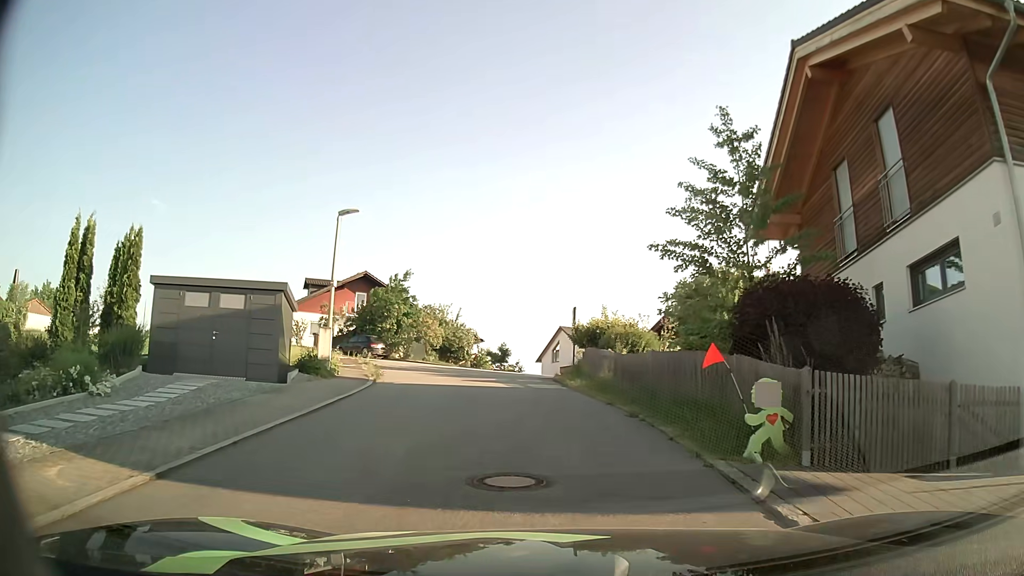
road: residential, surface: asphalt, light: Day
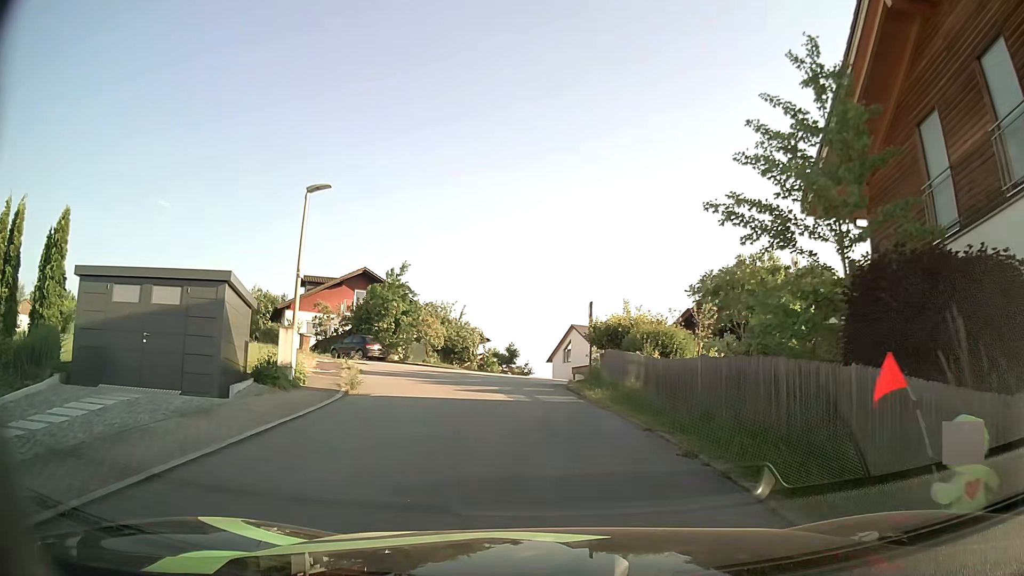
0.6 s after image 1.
(0.0, +3.4) m; 0°
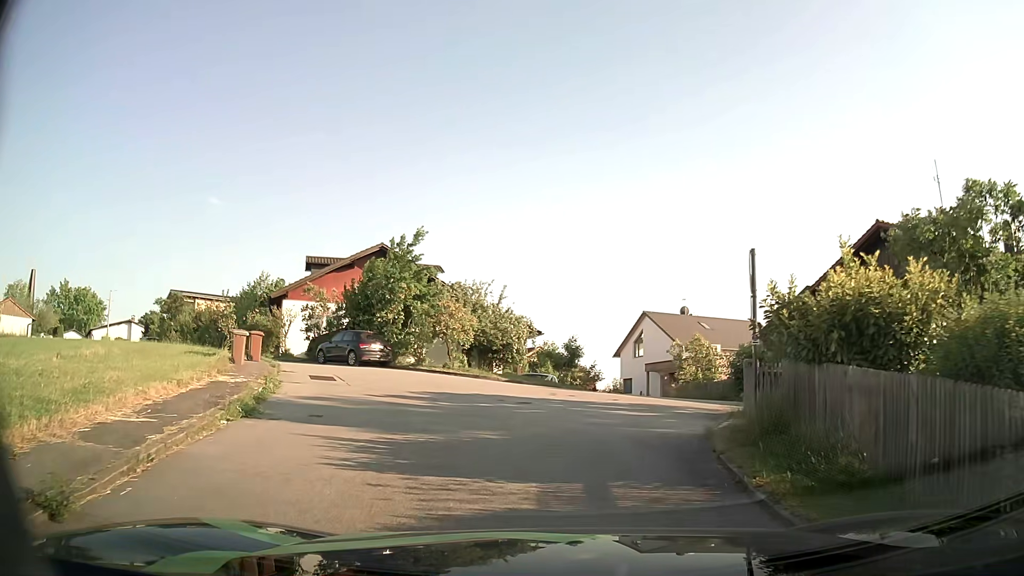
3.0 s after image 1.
(-0.6, +11.7) m; -5°
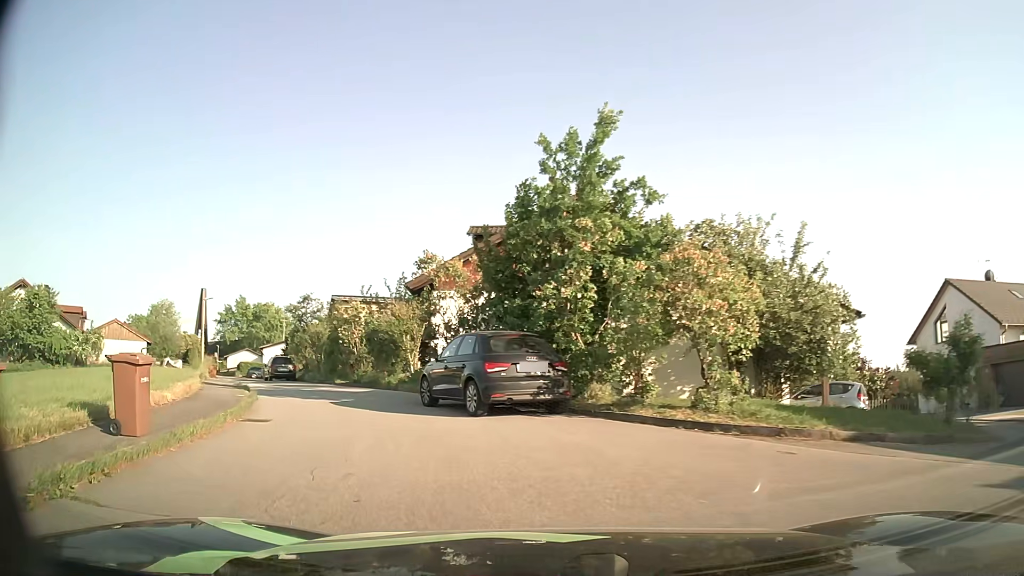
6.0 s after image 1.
(-1.7, +15.4) m; -19°
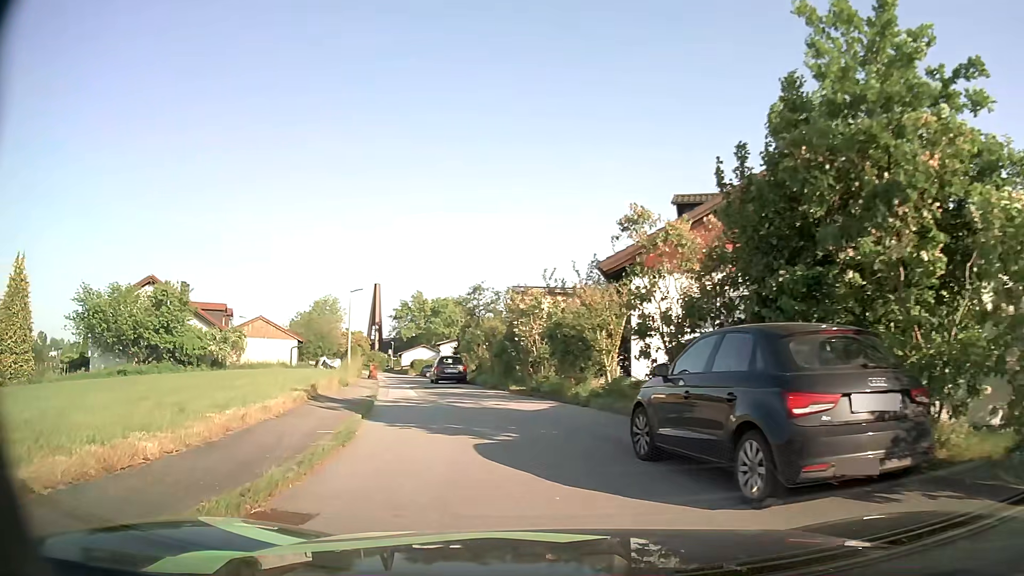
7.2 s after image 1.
(-0.9, +5.9) m; -17°
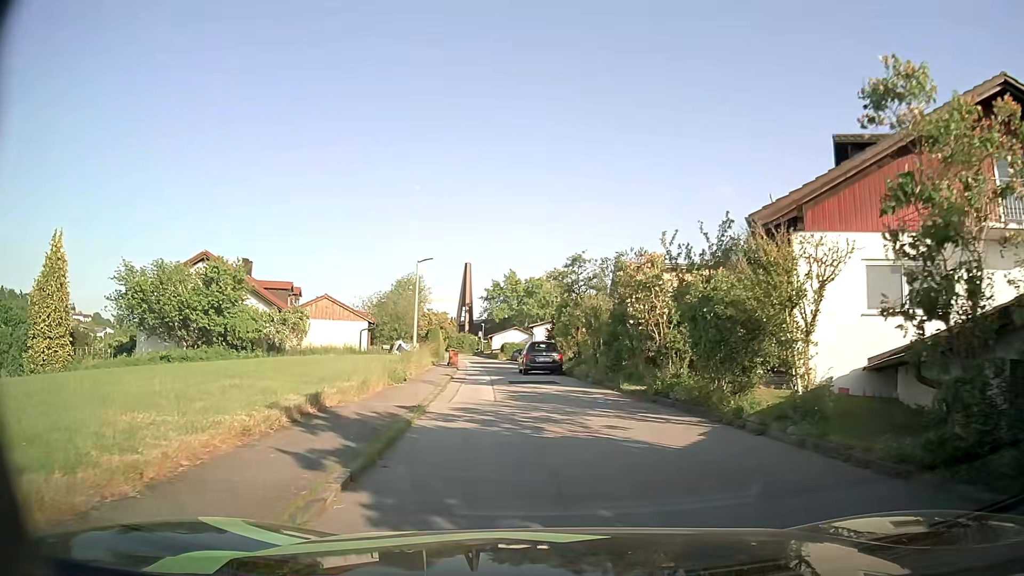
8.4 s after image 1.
(-0.6, +6.5) m; -8°
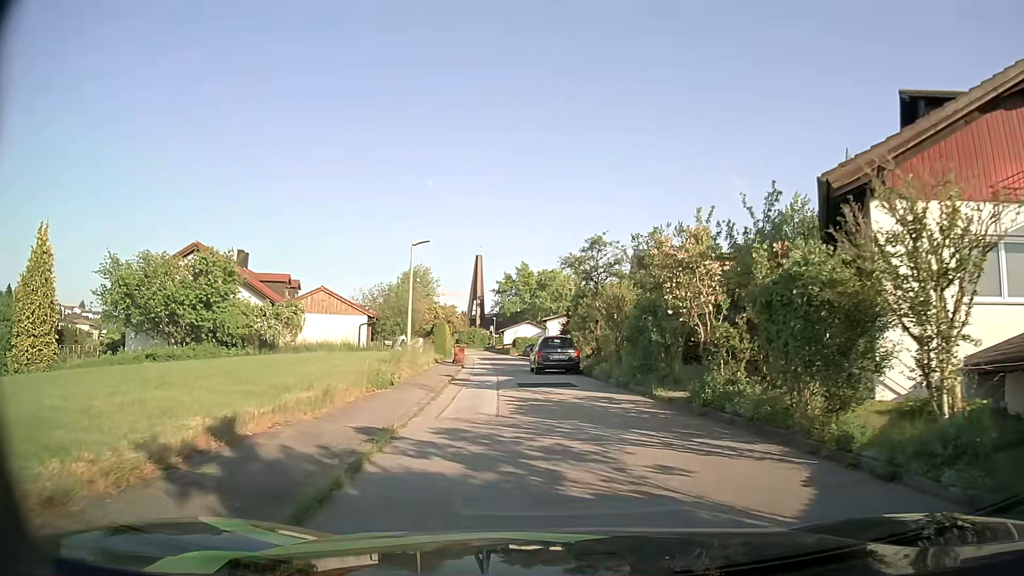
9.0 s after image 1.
(-0.1, +3.6) m; -2°
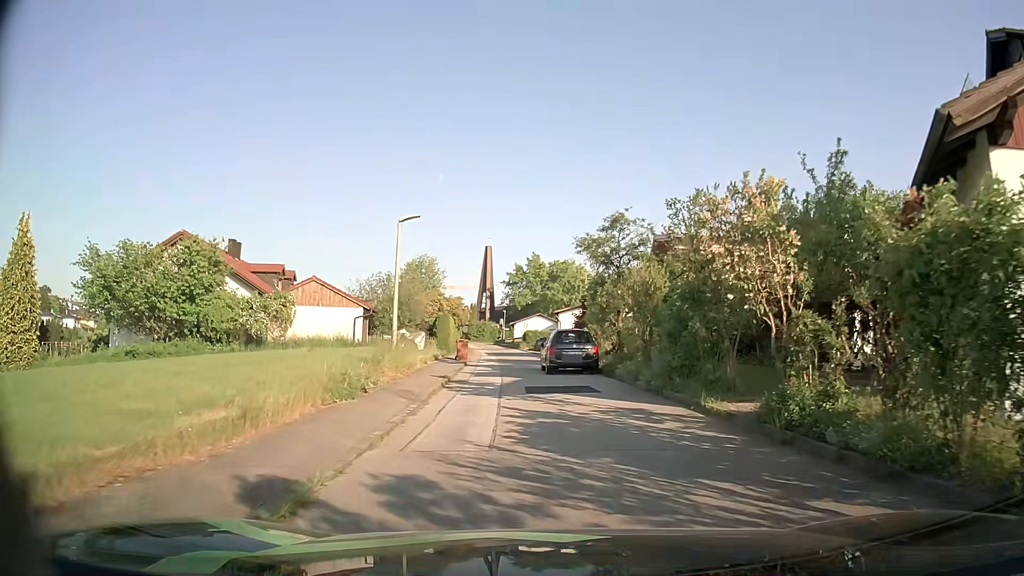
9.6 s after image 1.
(-0.1, +3.8) m; -1°
(0, +10) (-1, +20) (-2, +30) (-2, +40) (-2, +50) (-3, +60) (-4, +70) (-6, +80) (-7, +90) (-9, +99) m
